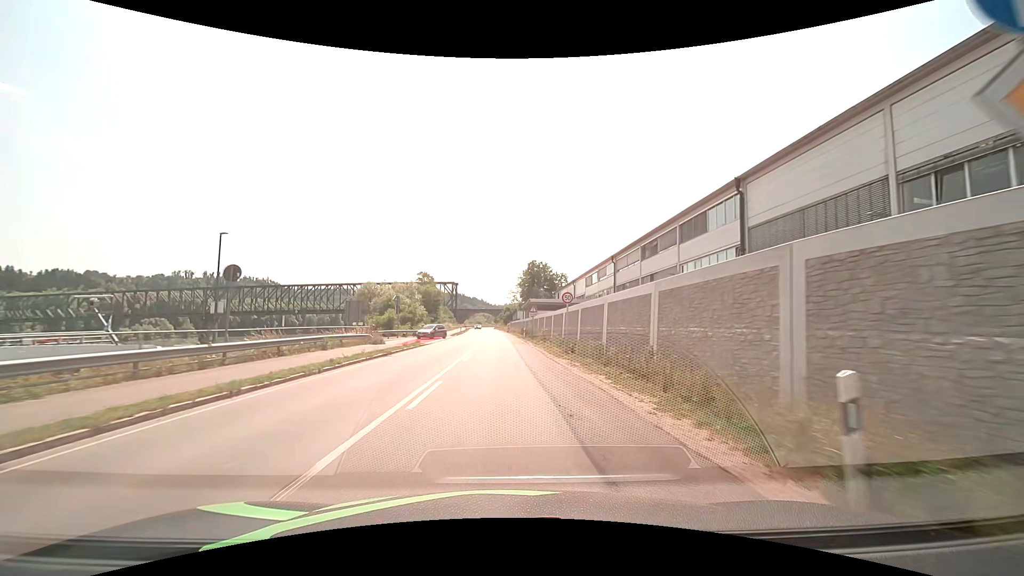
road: primary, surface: asphalt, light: Day
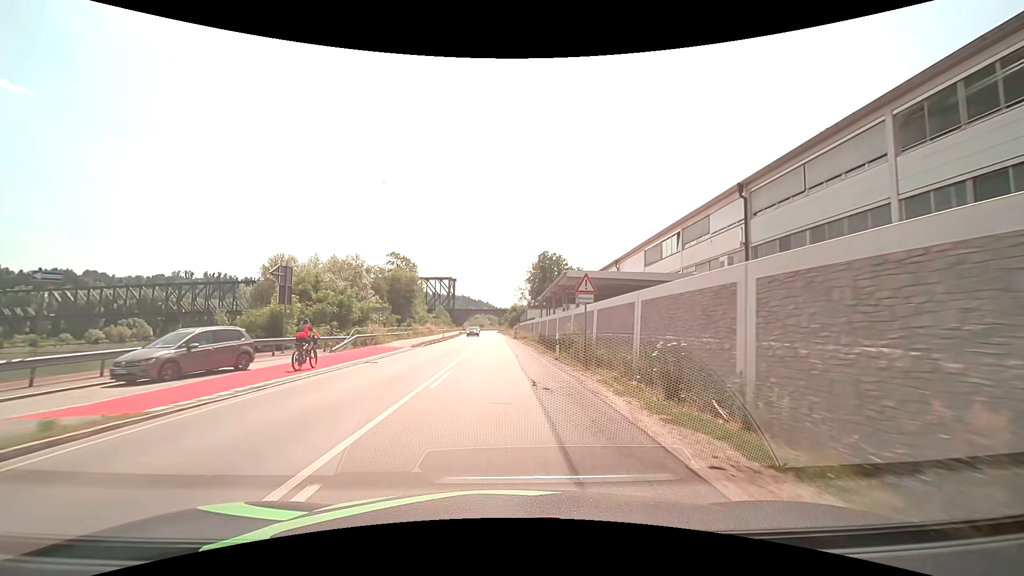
(-0.2, +30.4) m; -1°
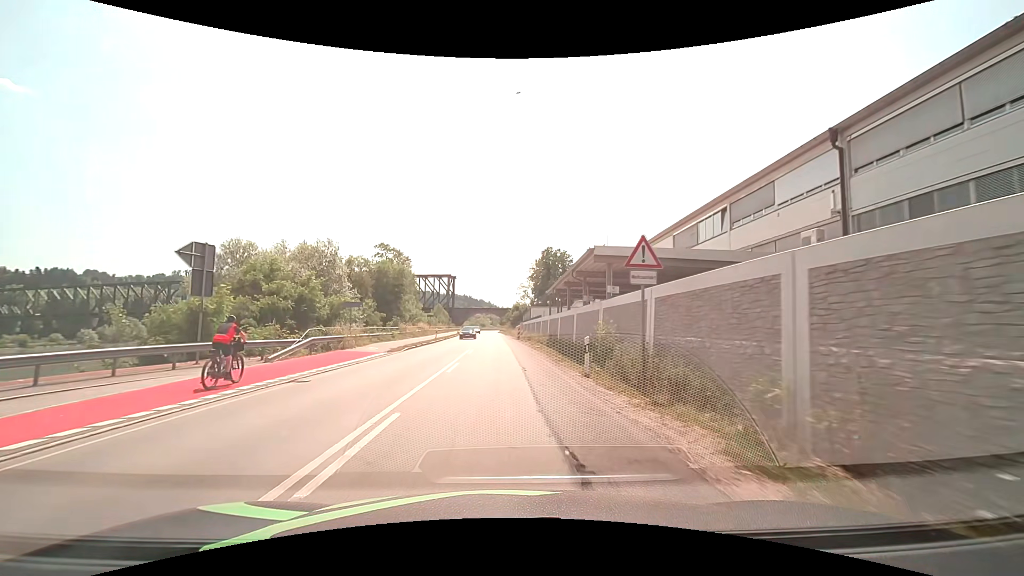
(0.0, +7.6) m; 0°
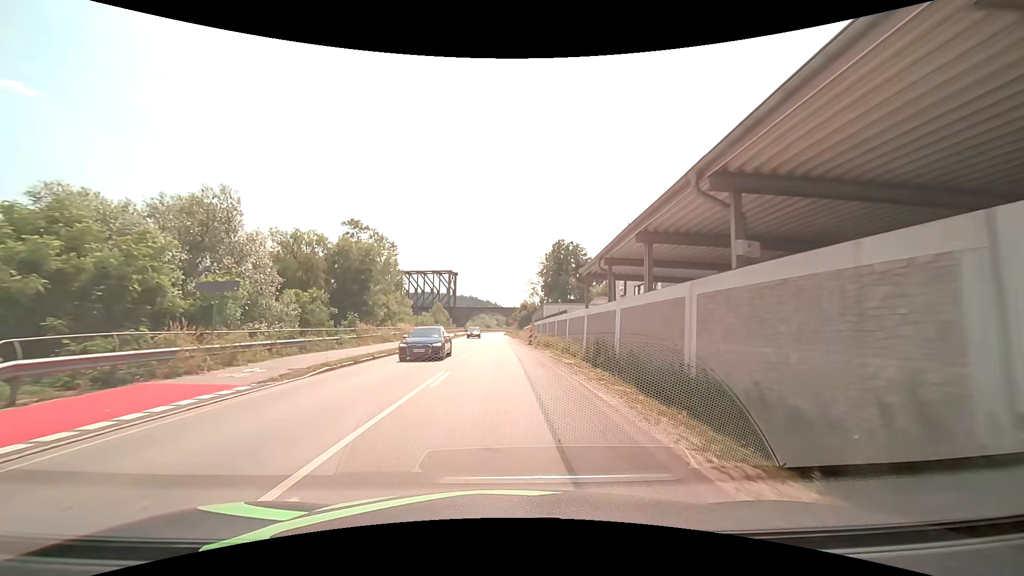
(-0.1, +15.2) m; -1°
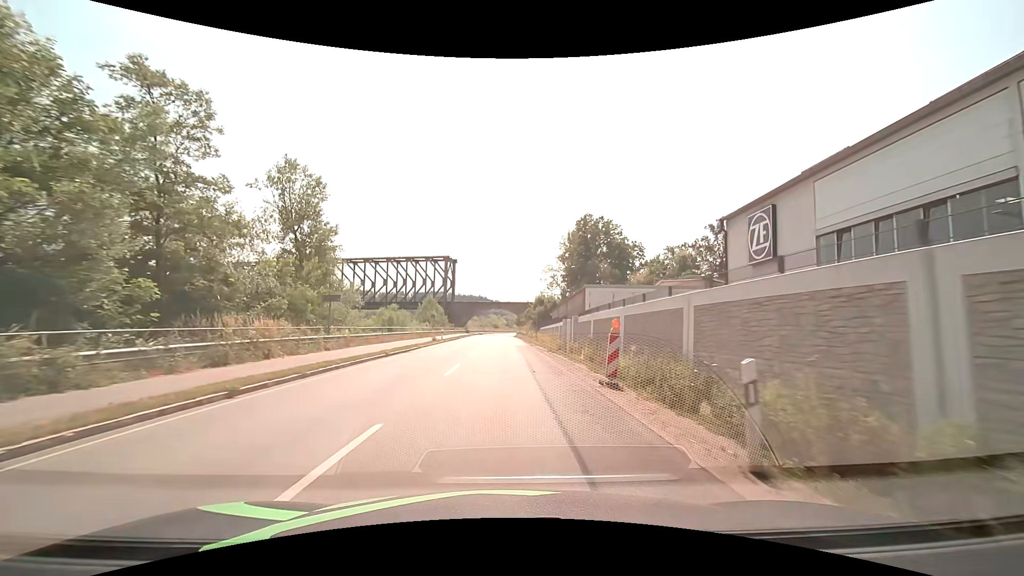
(-0.2, +30.4) m; -1°
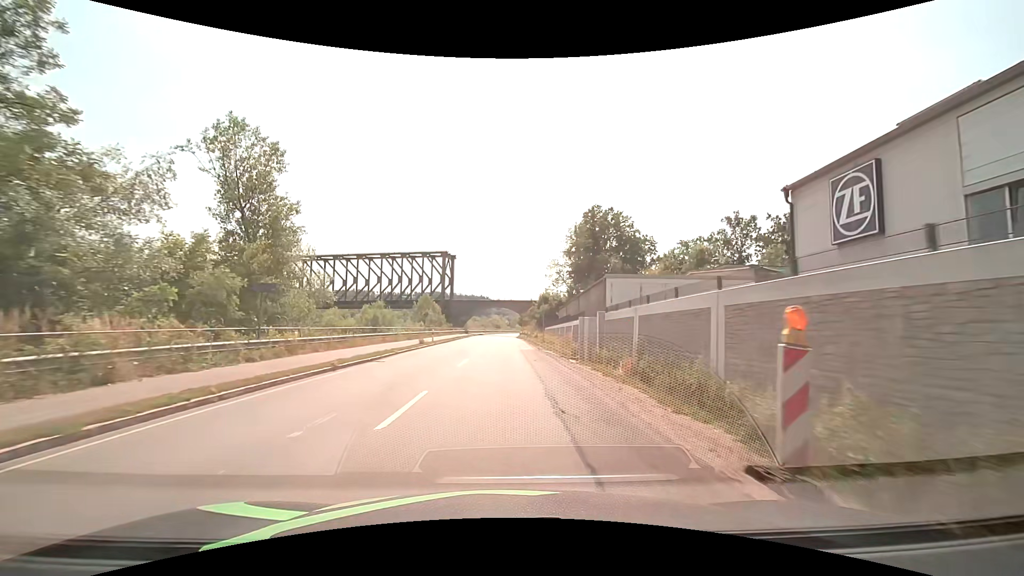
(0.0, +7.6) m; 0°
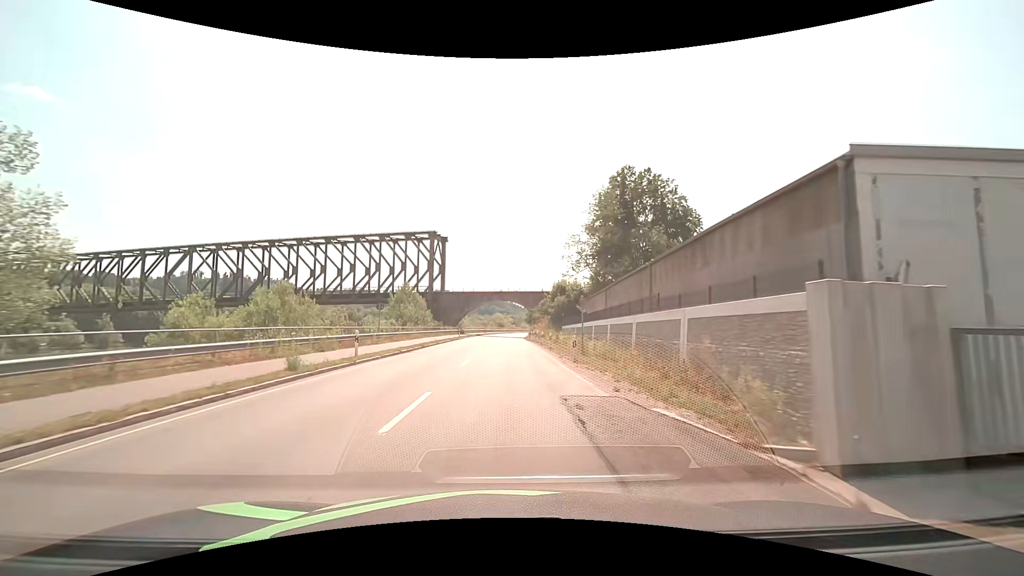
(0.0, +22.8) m; 0°
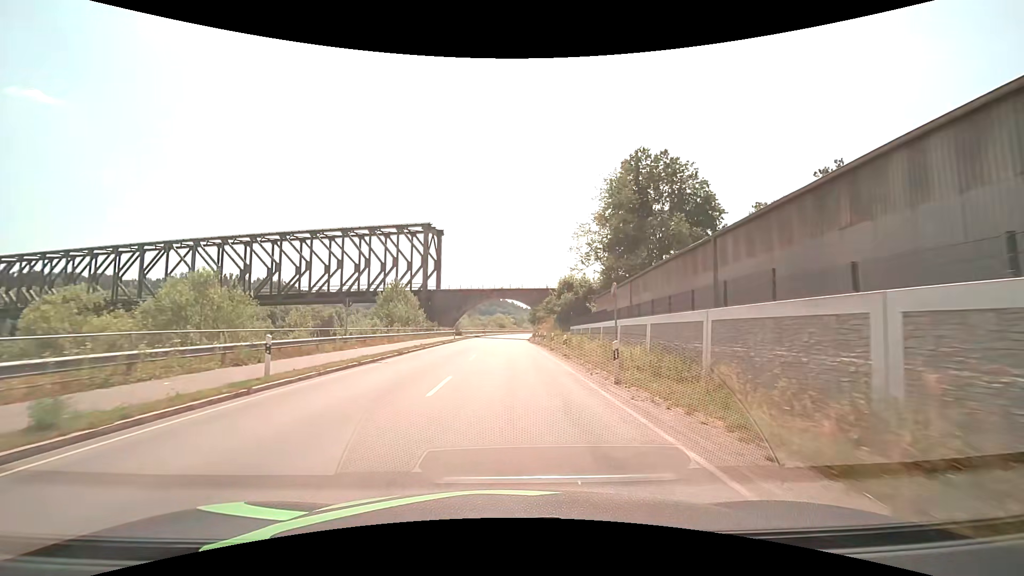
(0.0, +7.6) m; 0°
(0, +10) (0, +20) (0, +30) (0, +40) (0, +50) (0, +60) (+1, +70) (+1, +80) (+2, +90) (+3, +100) m
